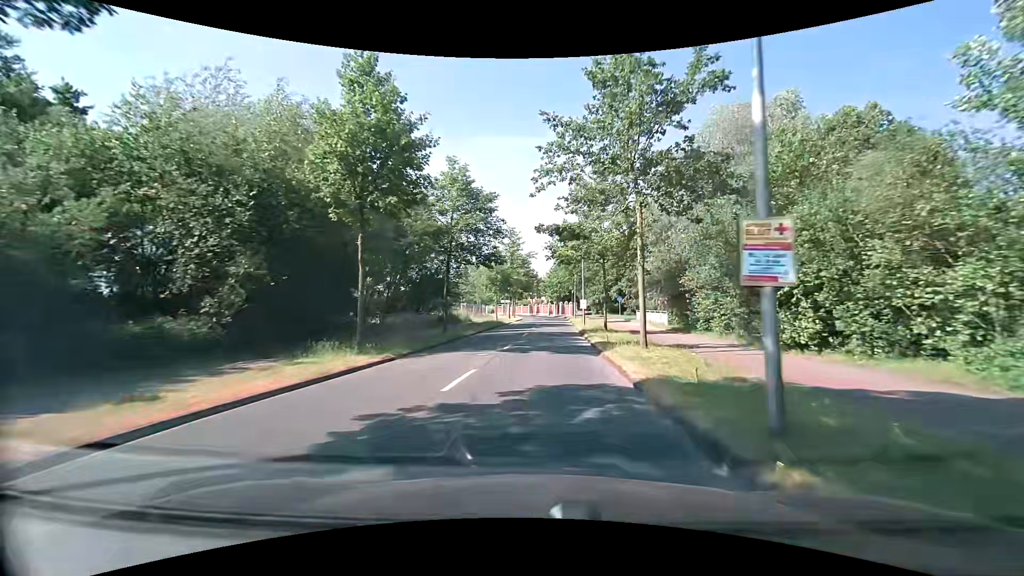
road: tertiary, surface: asphalt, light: Day
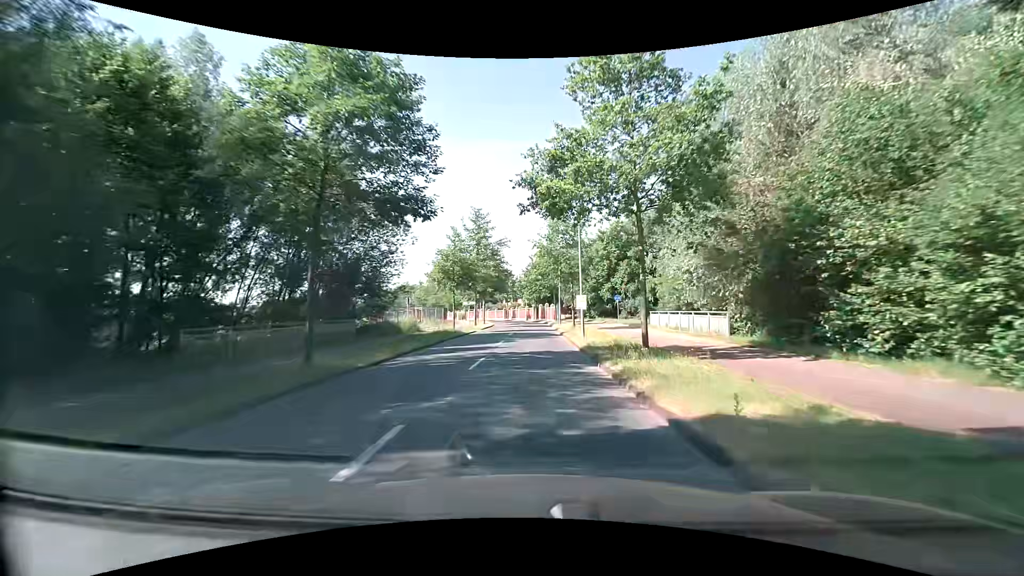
(+0.5, +15.0) m; +3°
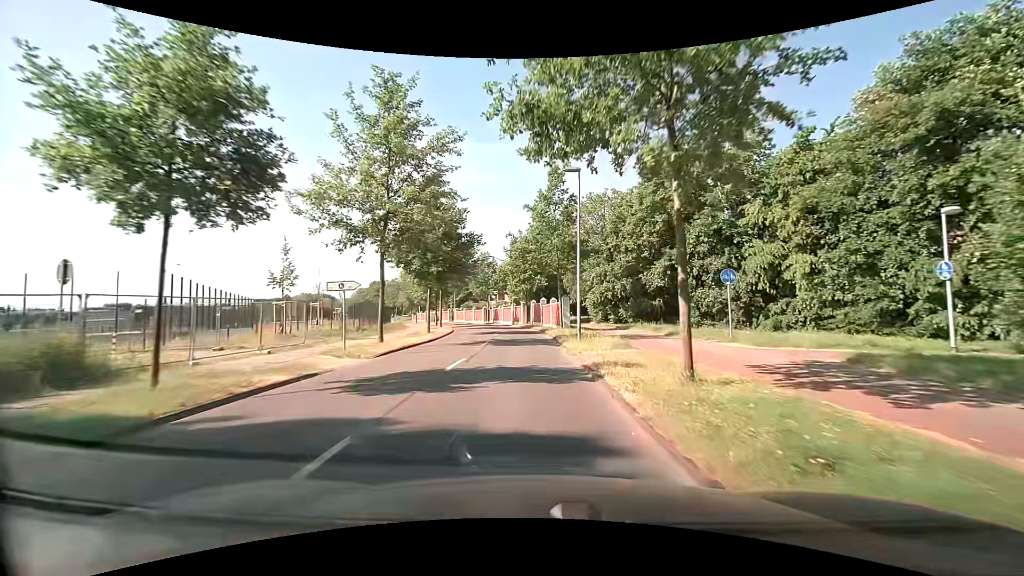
(+0.3, +29.5) m; +1°
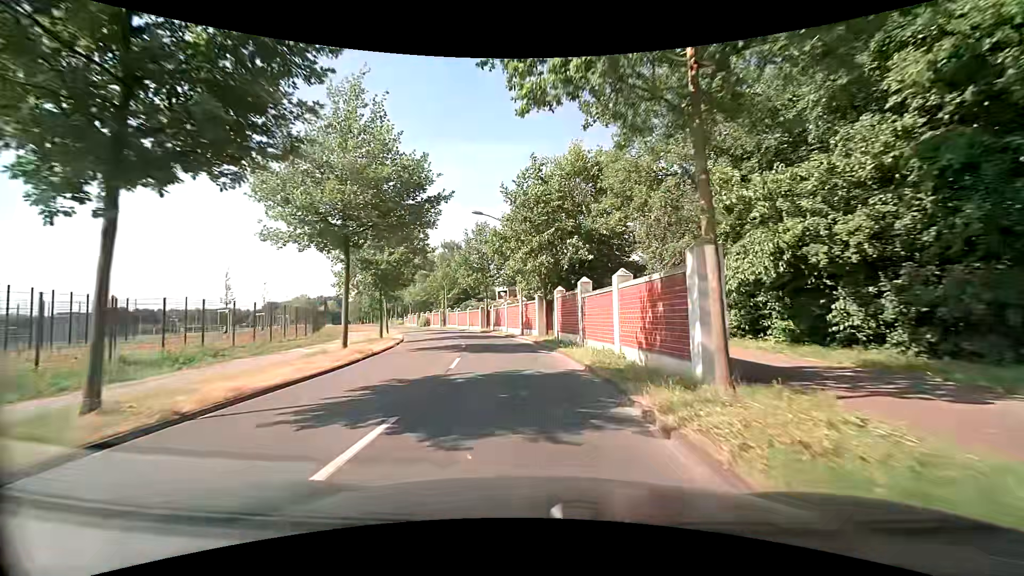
(-0.3, +27.3) m; -2°
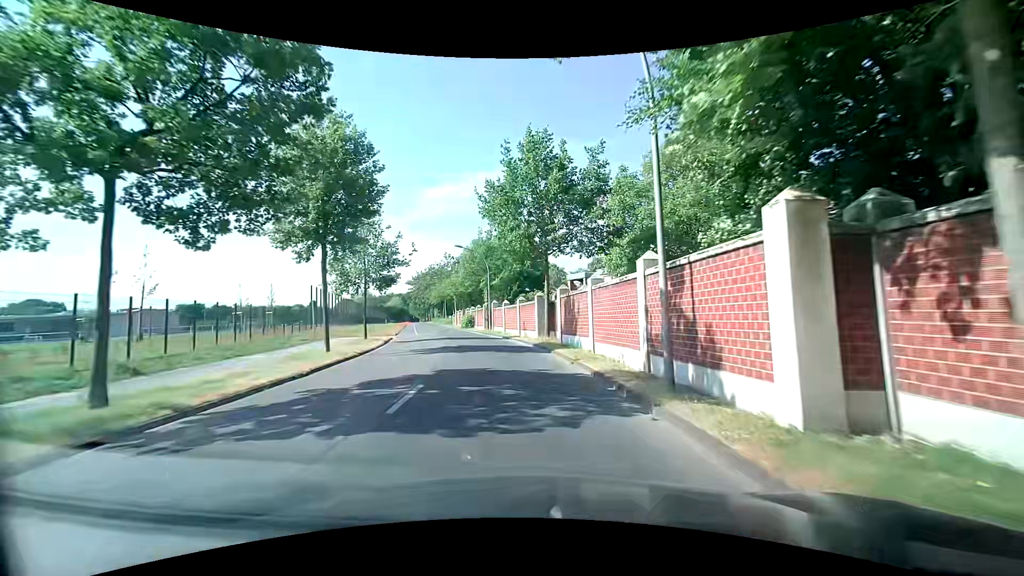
(-1.5, +25.5) m; -8°
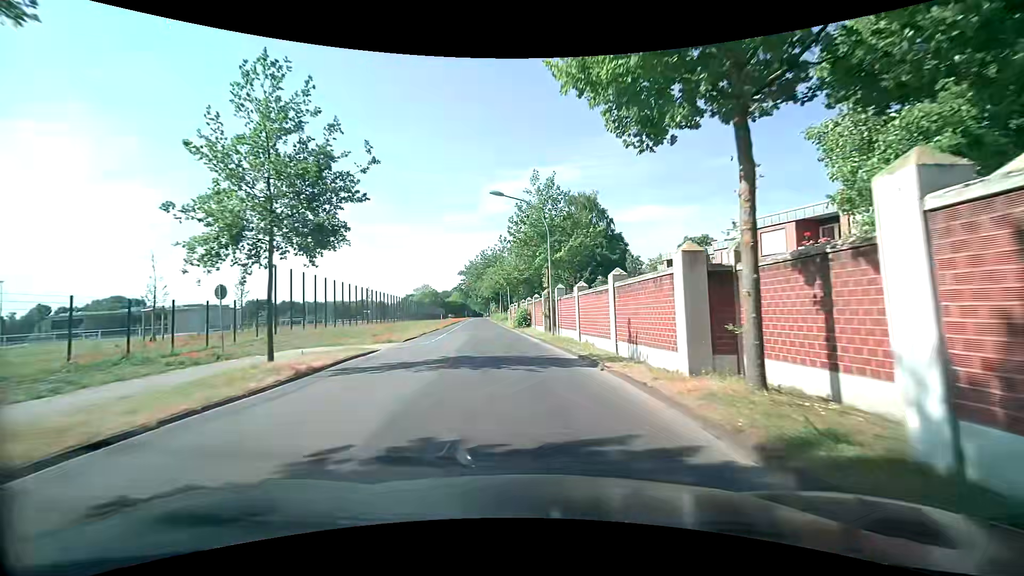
(-1.2, +18.5) m; -8°
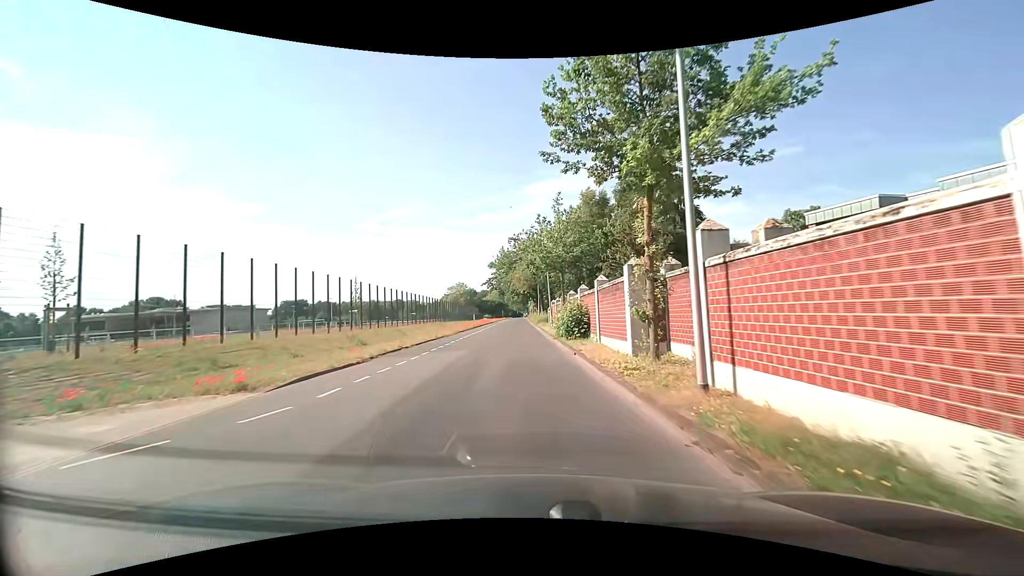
(-0.7, +18.7) m; -4°
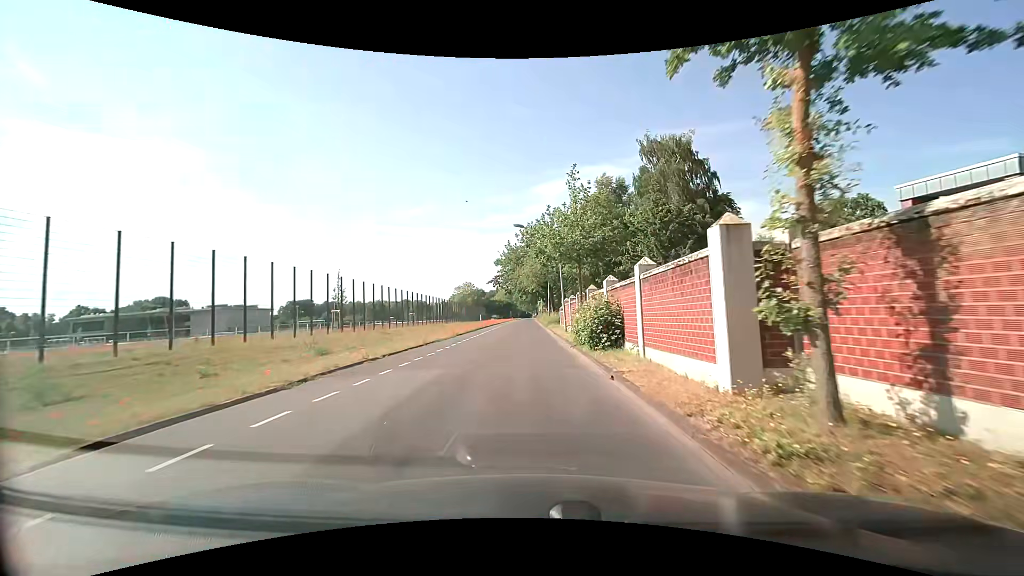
(-0.1, +6.4) m; -1°
(0, +10) (0, +20) (0, +30) (-1, +40) (-1, +50) (-1, +60) (-1, +70) (-1, +80) (-1, +90) (-1, +100) m
